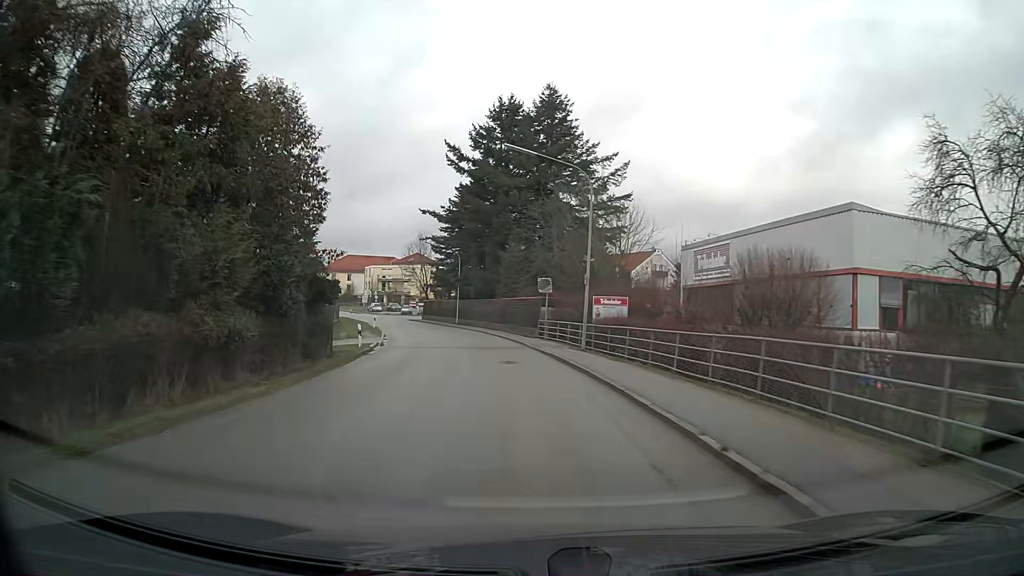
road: tertiary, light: Day
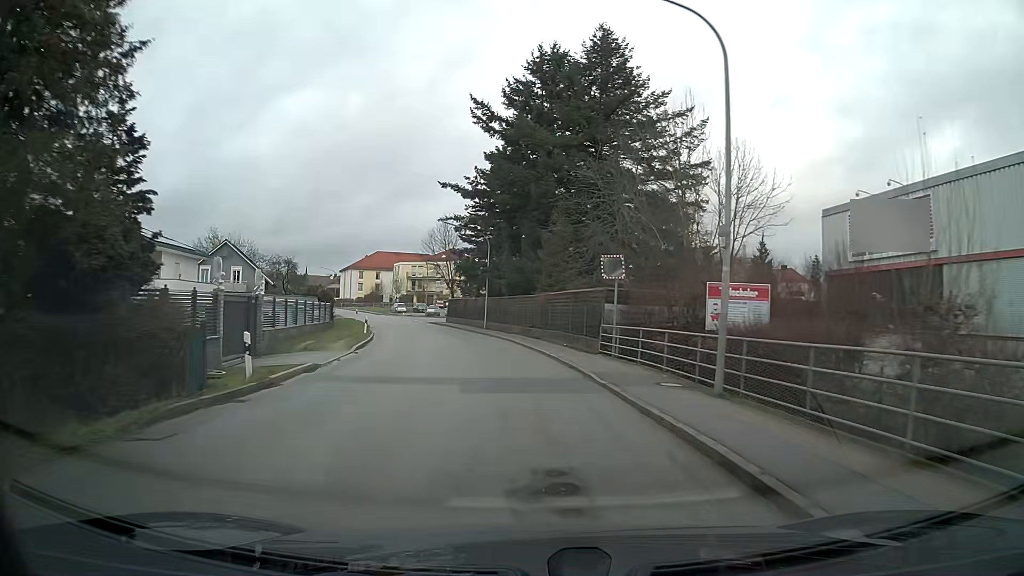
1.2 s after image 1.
(-0.5, +14.6) m; -4°
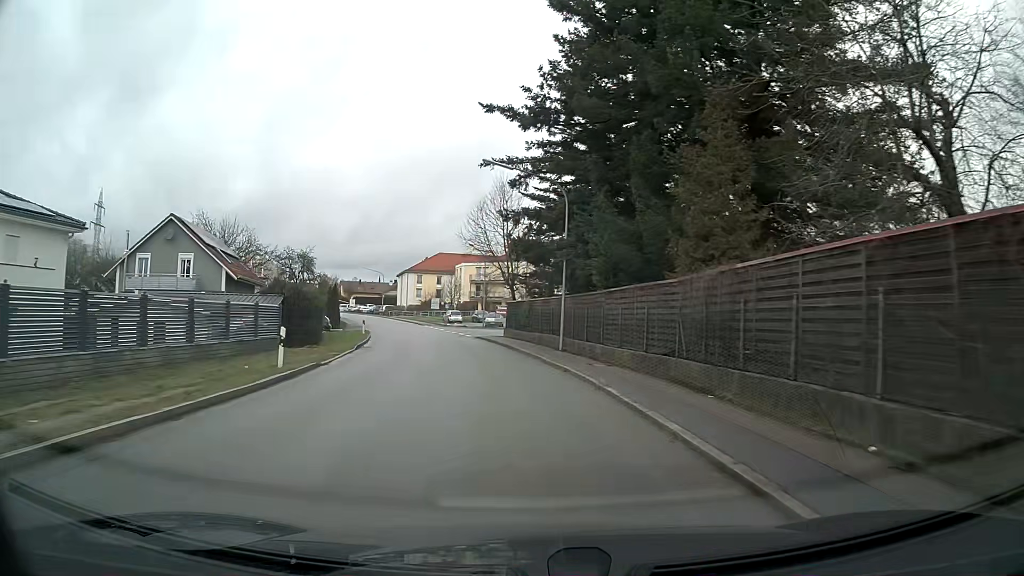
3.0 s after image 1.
(-1.3, +21.9) m; -7°
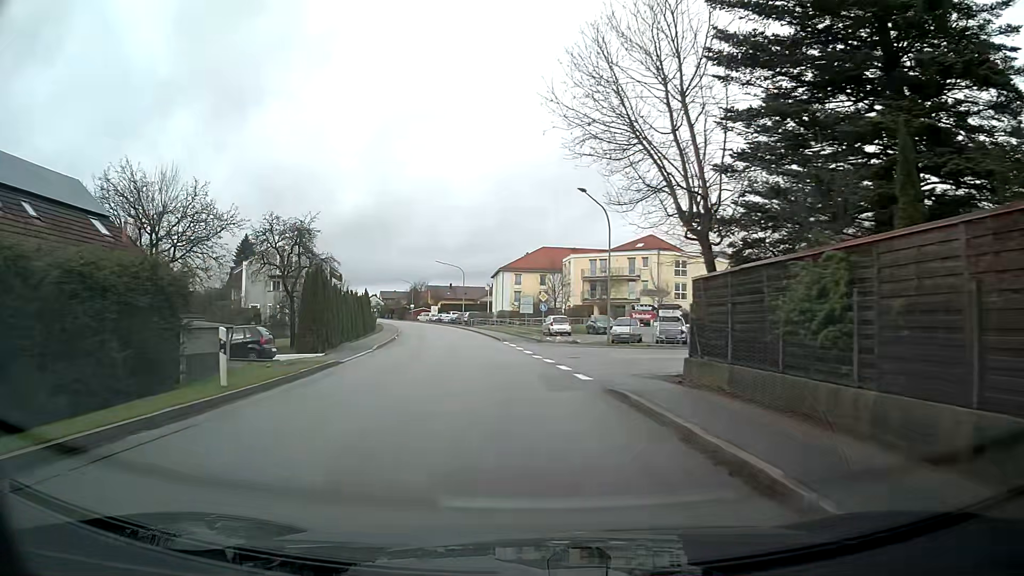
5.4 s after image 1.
(-2.3, +29.1) m; -9°
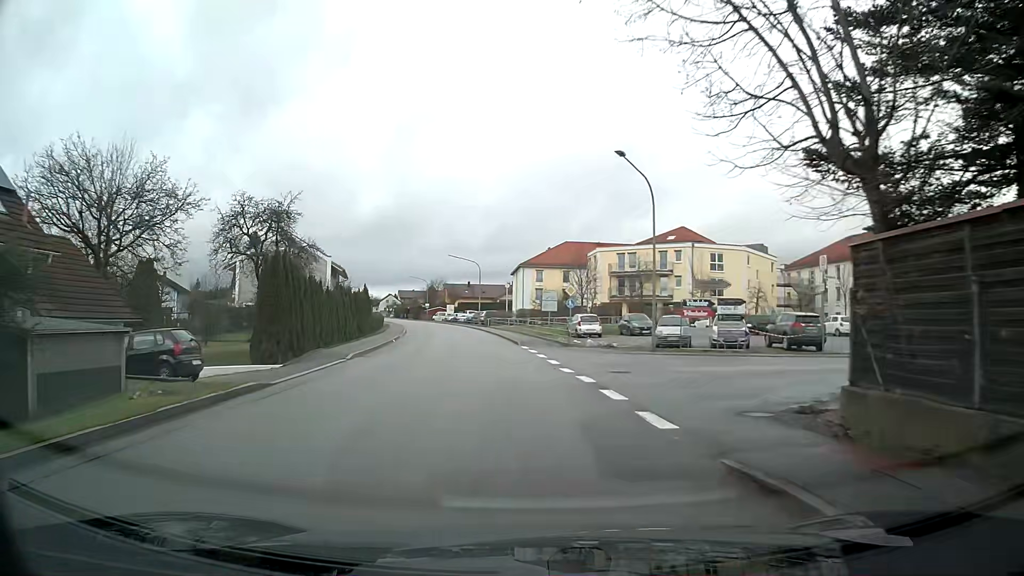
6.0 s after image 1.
(-0.1, +7.2) m; -2°
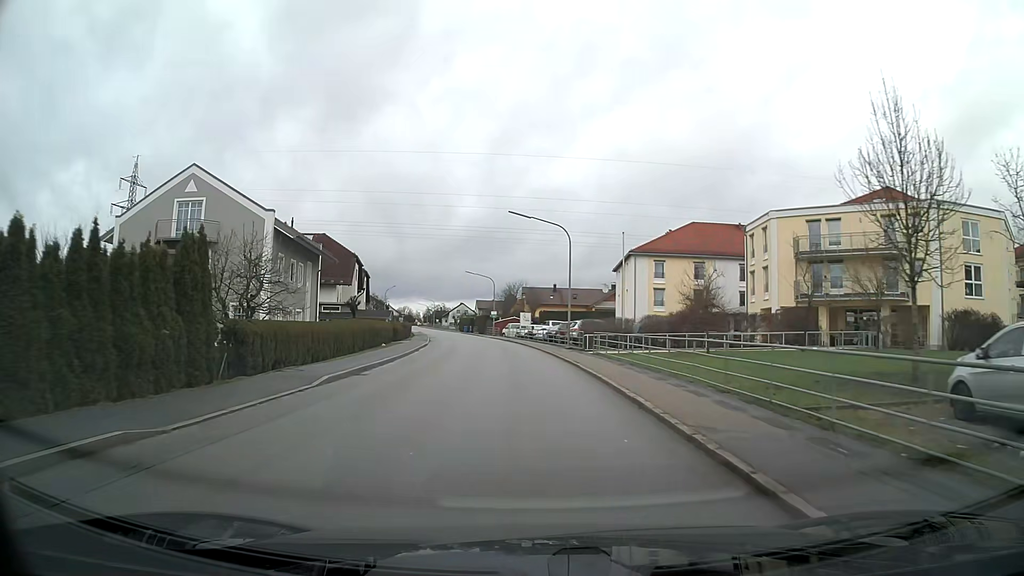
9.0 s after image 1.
(-2.7, +35.3) m; -7°
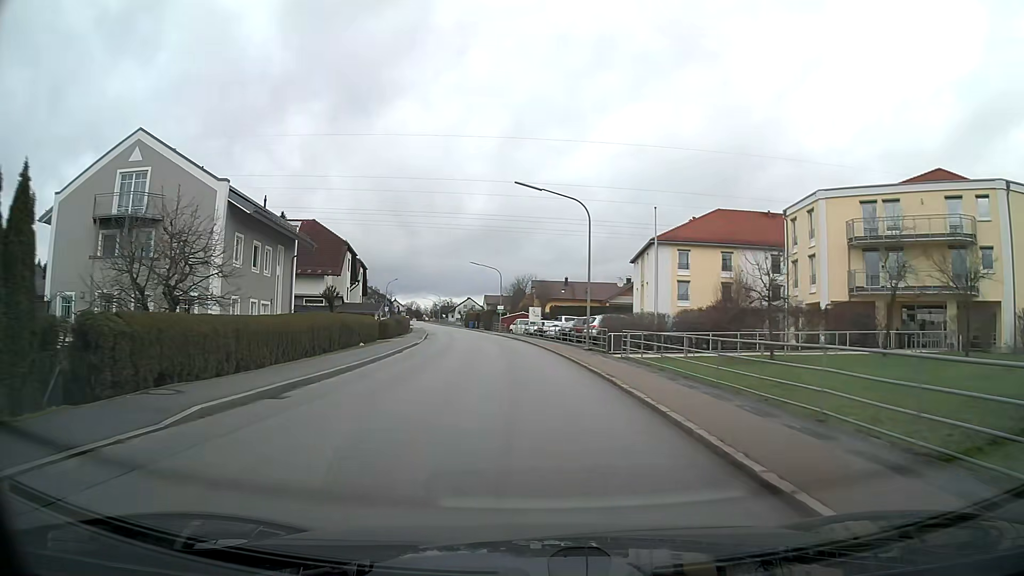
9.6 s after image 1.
(0.0, +6.9) m; -1°
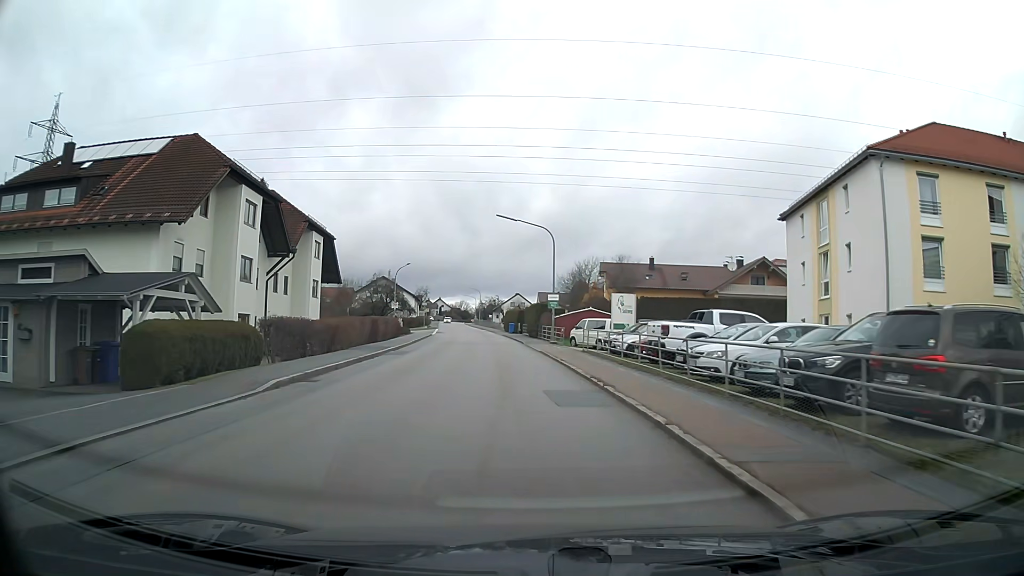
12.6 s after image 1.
(-1.4, +34.4) m; -5°
